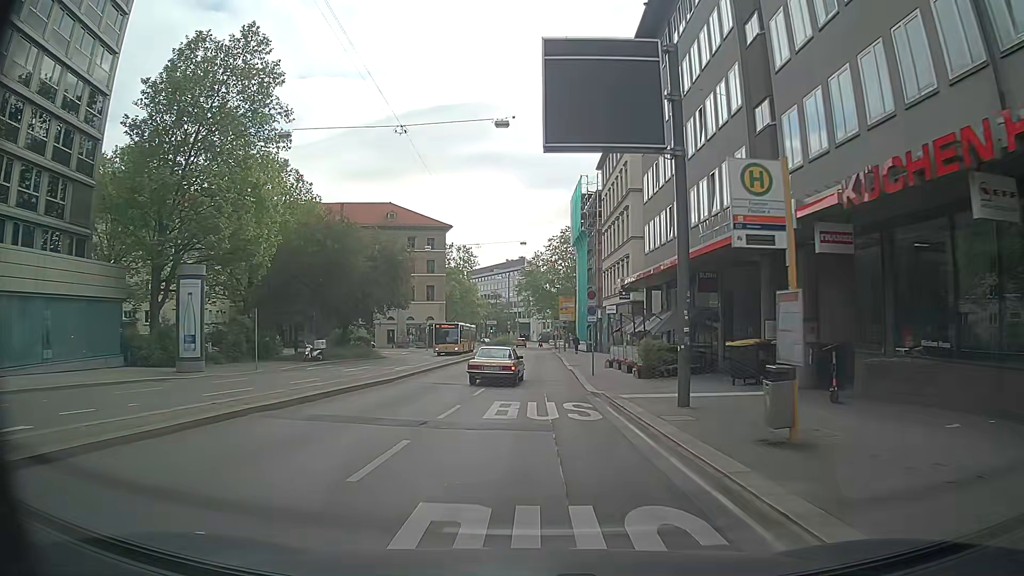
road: secondary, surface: asphalt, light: Day
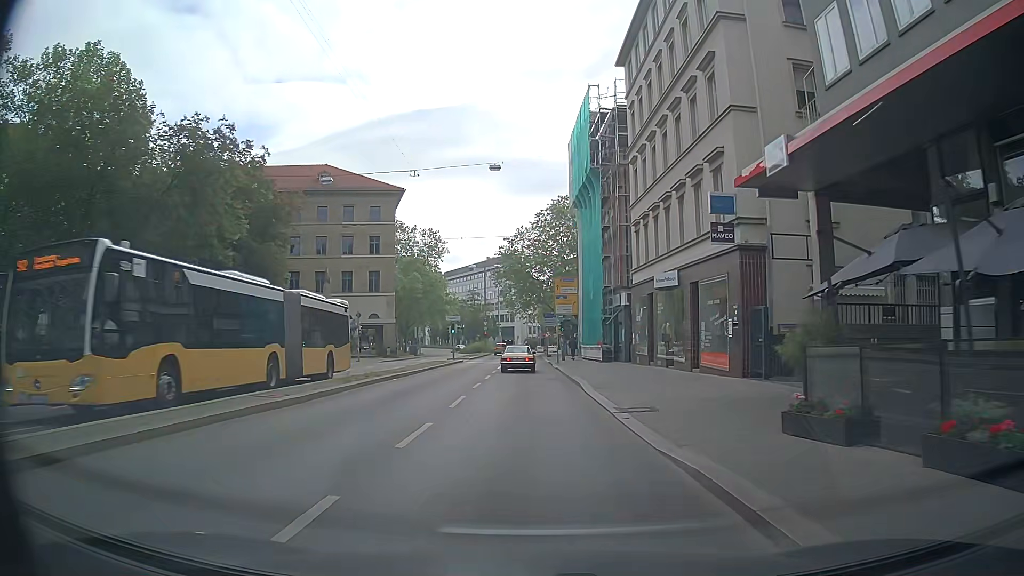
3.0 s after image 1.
(+0.6, +27.8) m; +2°
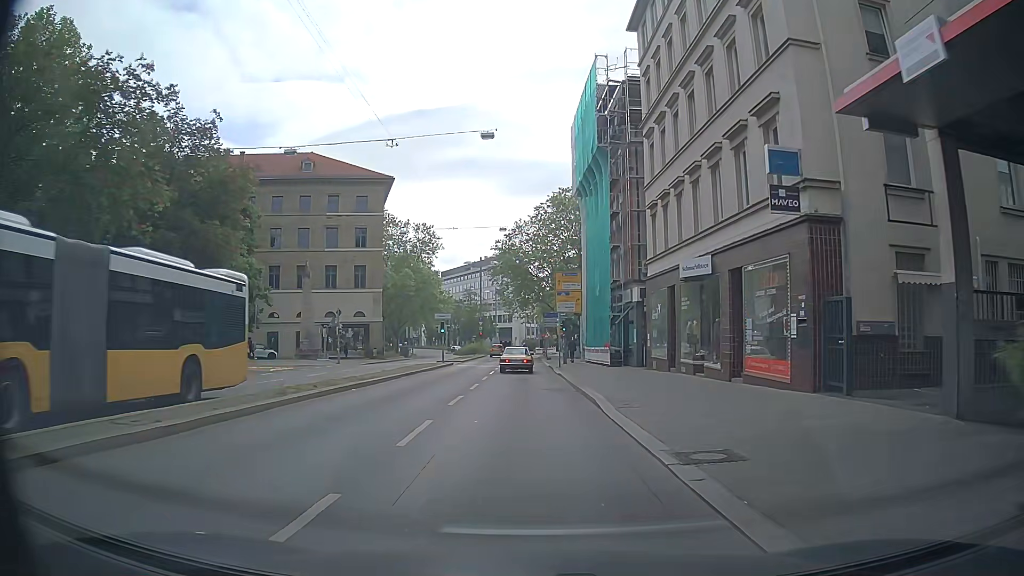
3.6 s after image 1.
(0.0, +5.5) m; 0°
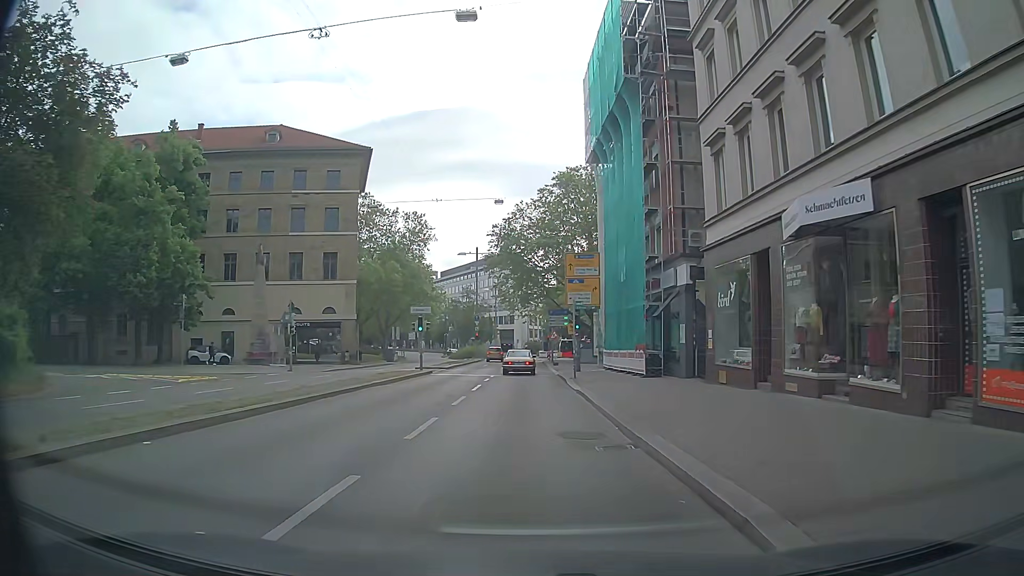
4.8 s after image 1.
(0.0, +11.2) m; +1°
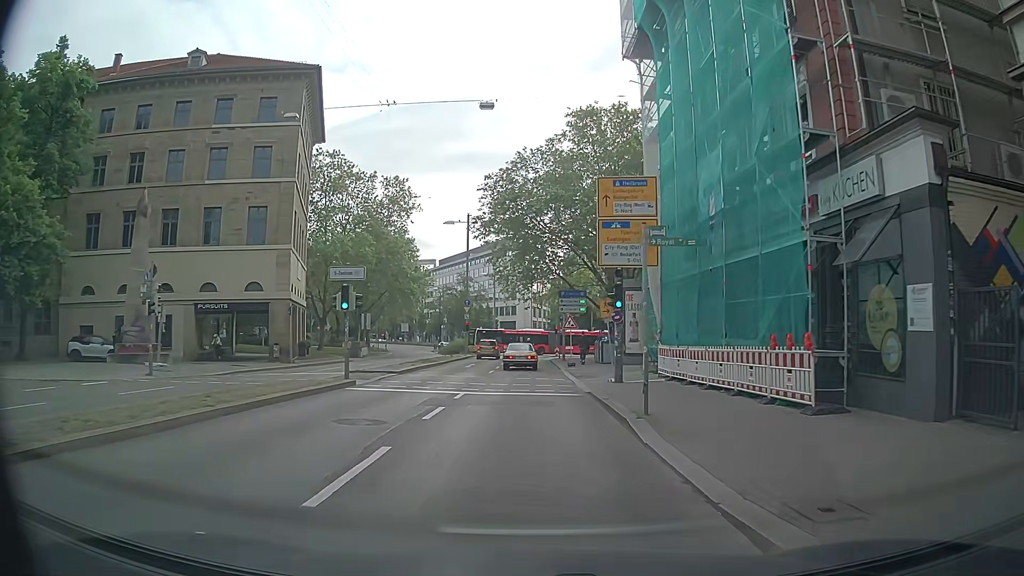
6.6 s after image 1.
(-0.4, +16.6) m; -3°
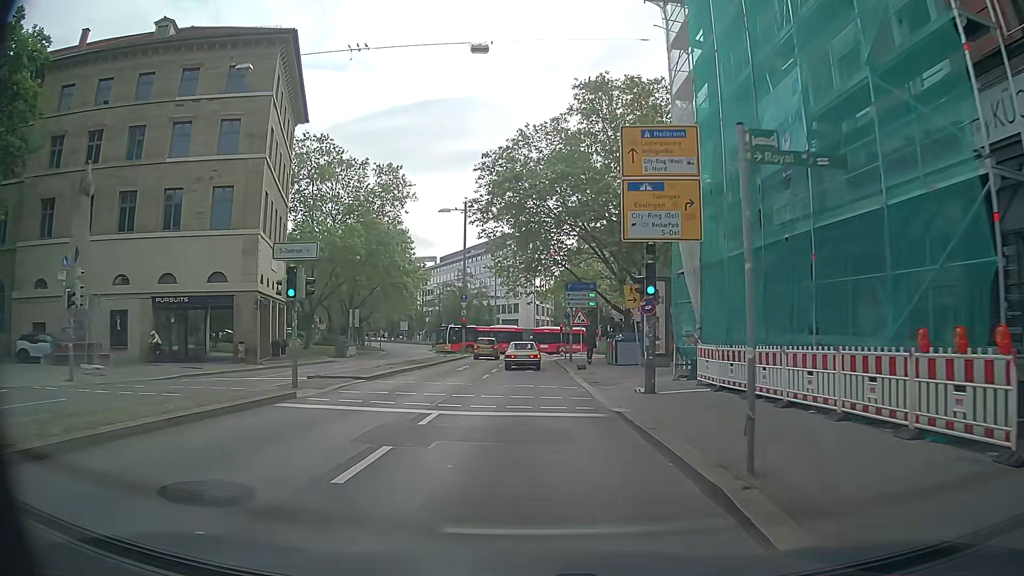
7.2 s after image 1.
(+0.1, +5.4) m; +1°
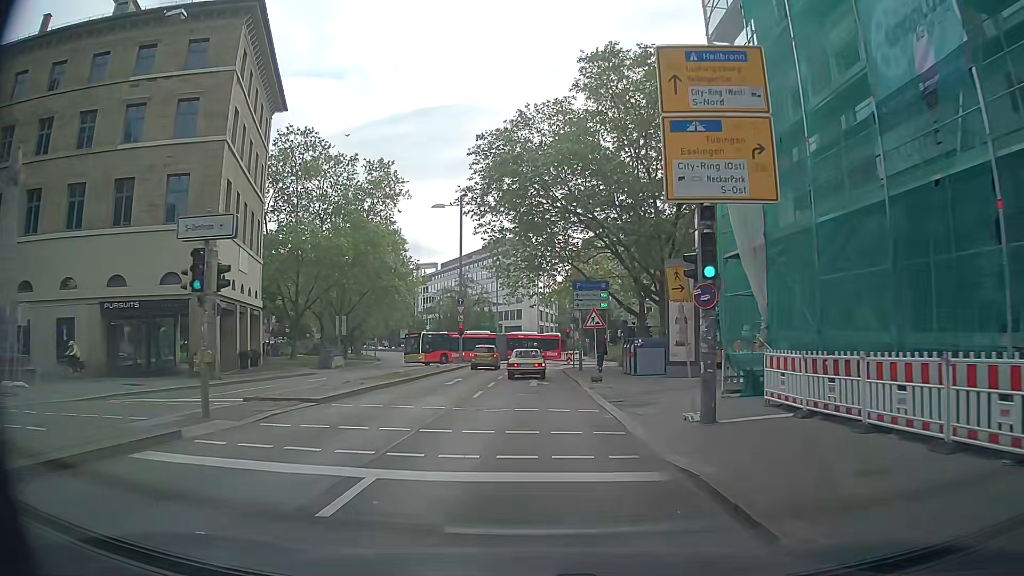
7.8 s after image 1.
(-0.1, +5.3) m; -1°
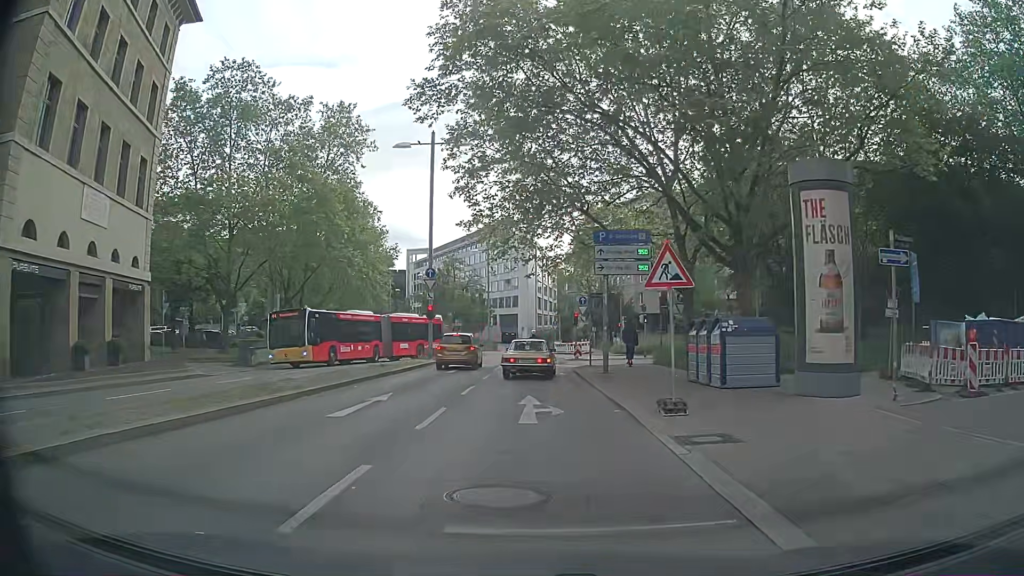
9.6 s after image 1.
(+0.1, +14.2) m; +1°
